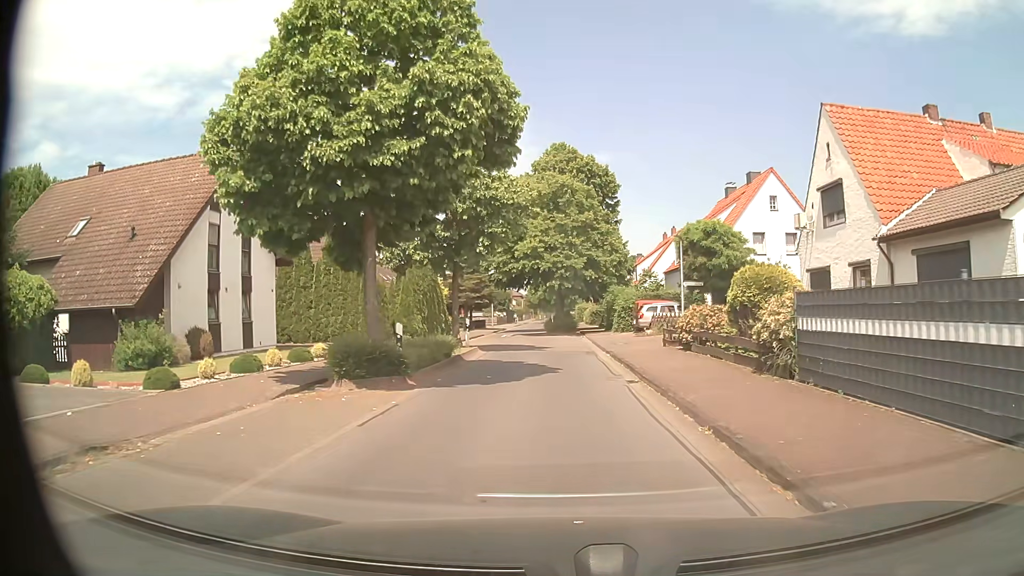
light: Day
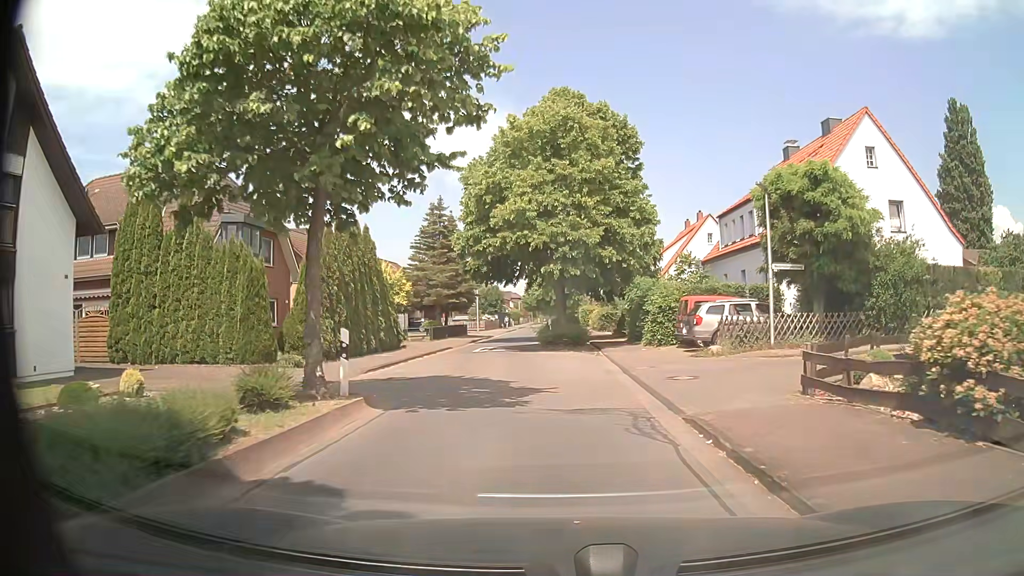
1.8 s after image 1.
(+0.1, +14.3) m; +1°
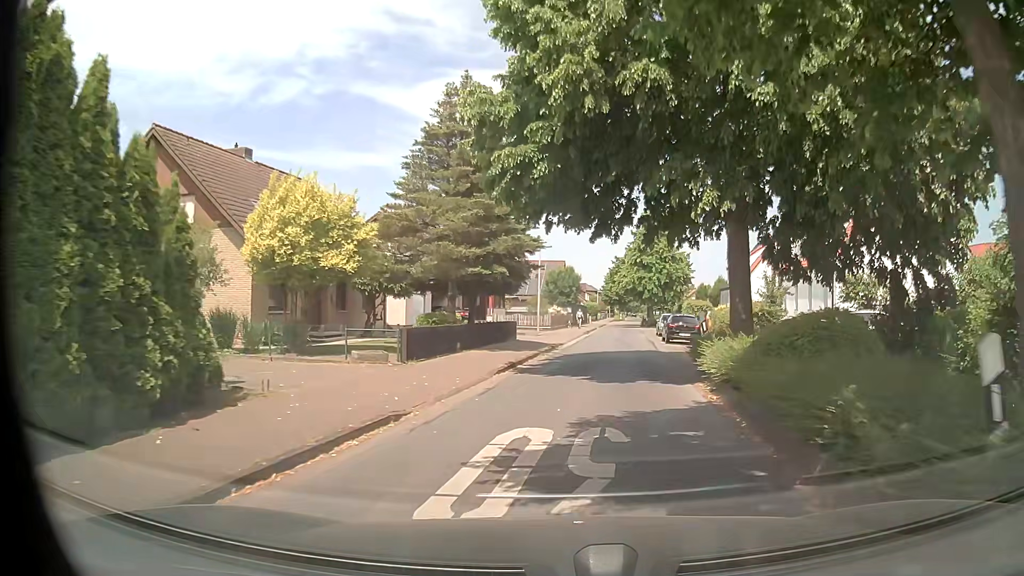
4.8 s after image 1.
(-2.2, +23.7) m; -8°
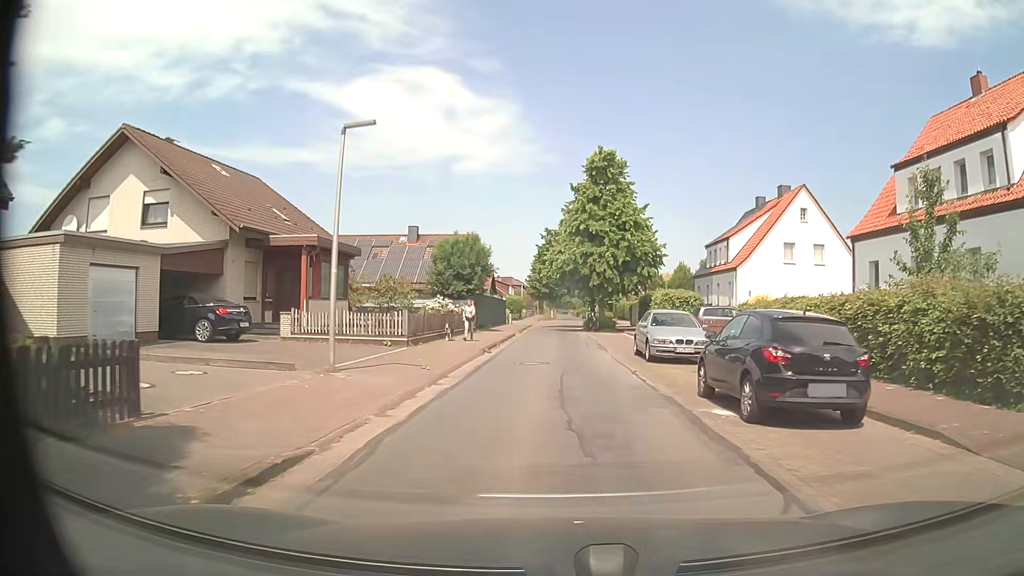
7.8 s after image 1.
(+2.2, +23.8) m; +7°
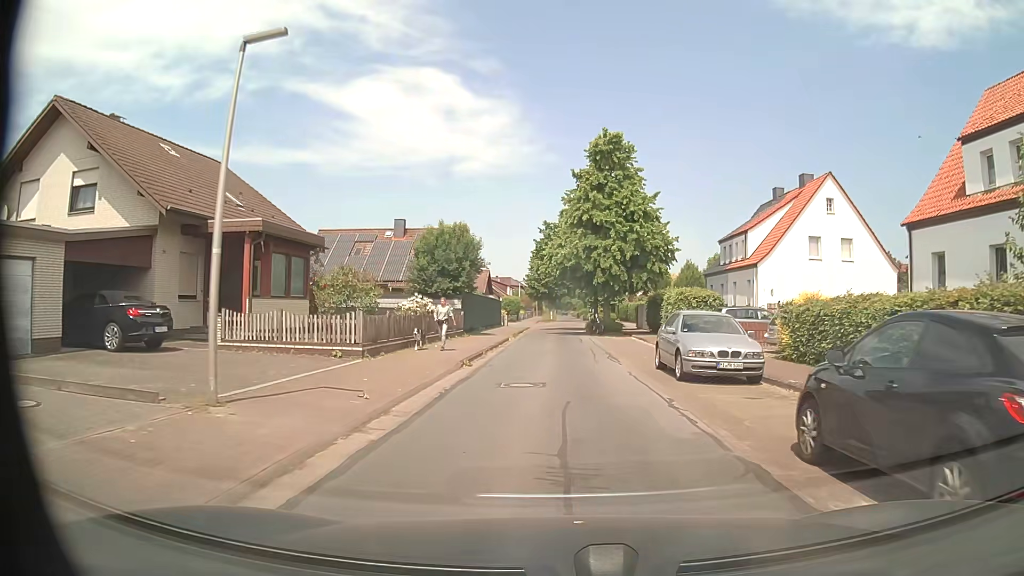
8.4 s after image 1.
(0.0, +4.8) m; +1°
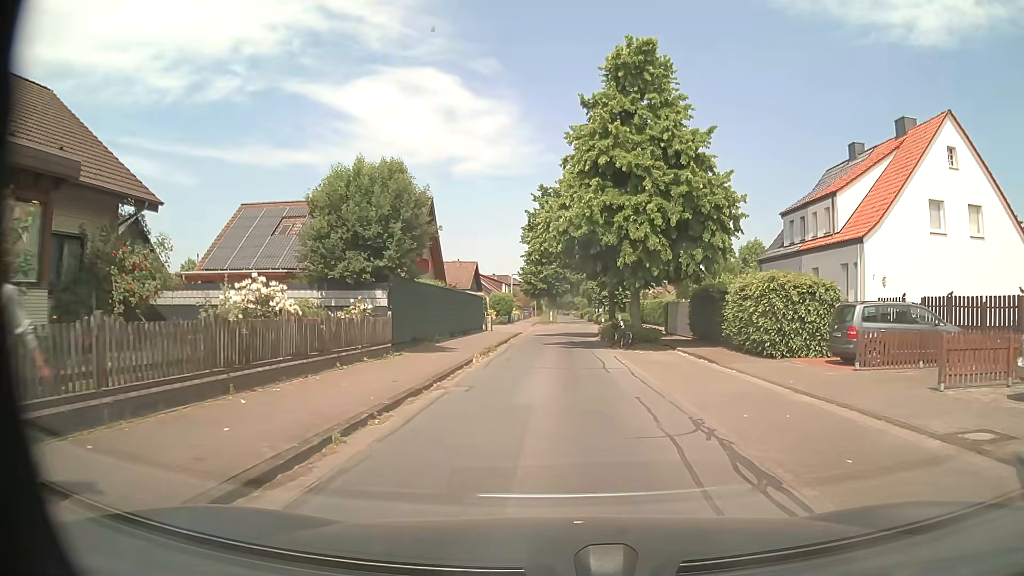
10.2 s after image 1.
(-0.1, +14.4) m; -1°
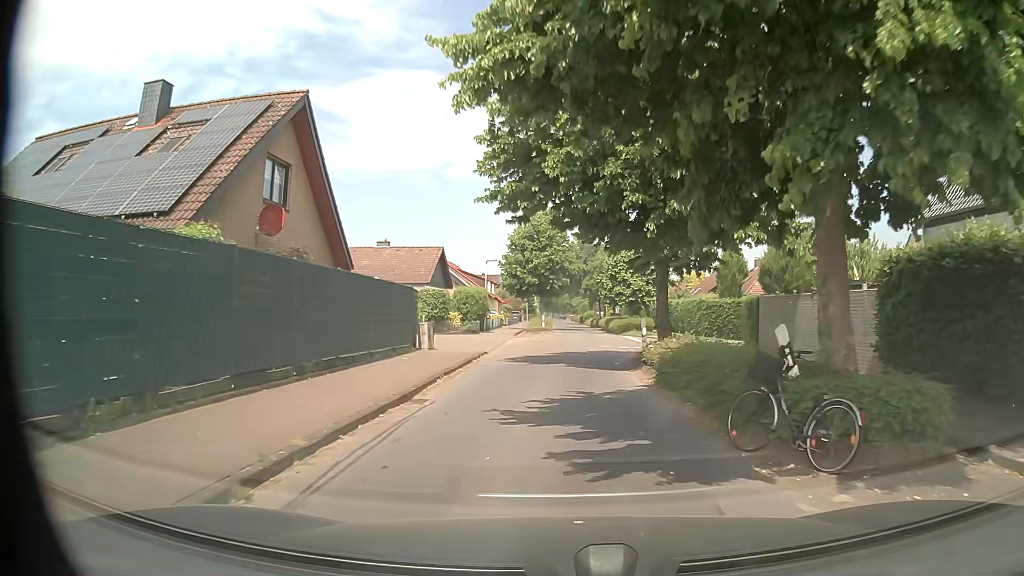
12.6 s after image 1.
(+0.2, +19.2) m; 0°
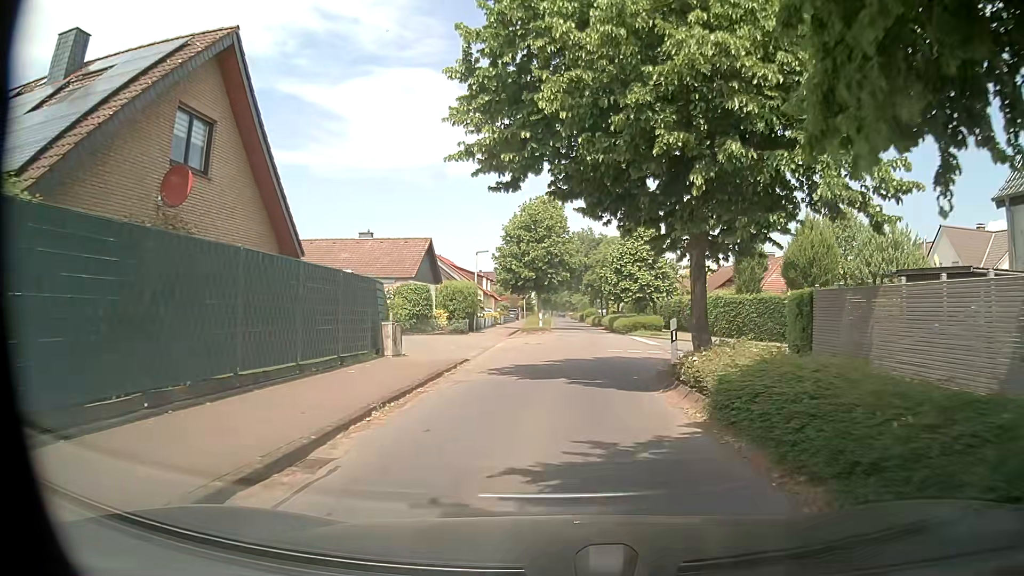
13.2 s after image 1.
(0.0, +4.8) m; -2°
(+1, +10) (+2, +20) (+3, +30) (+4, +40) (+4, +50) (+4, +60) (+5, +70) (+5, +80) (+5, +90) (+6, +100) m
